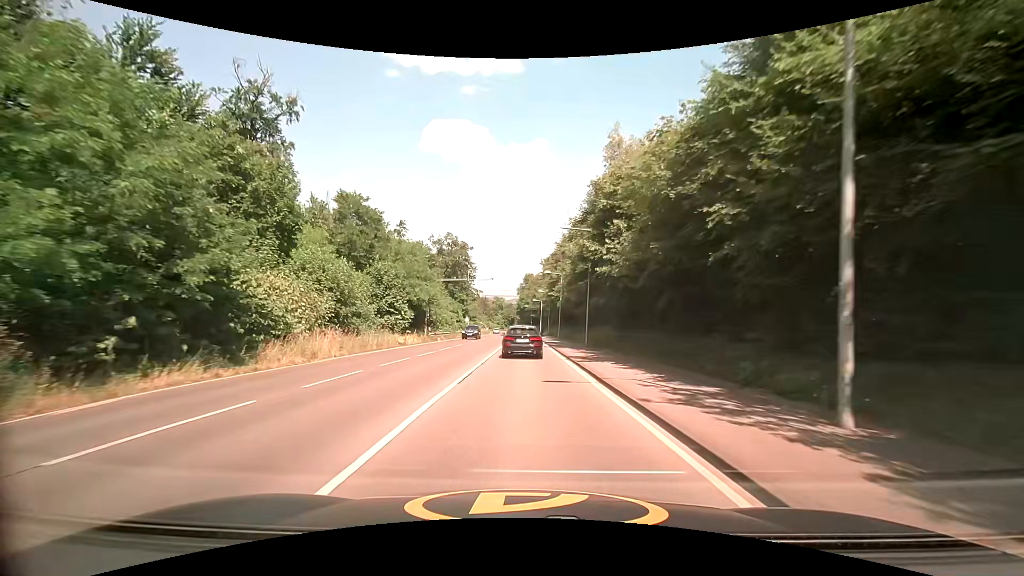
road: secondary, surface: asphalt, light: Day
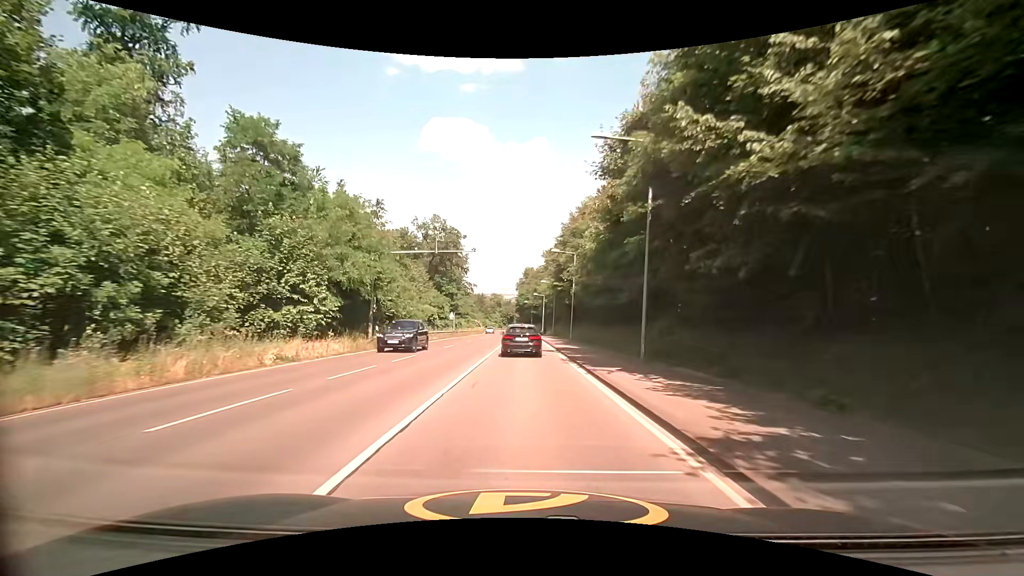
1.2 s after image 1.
(-0.1, +16.7) m; 0°
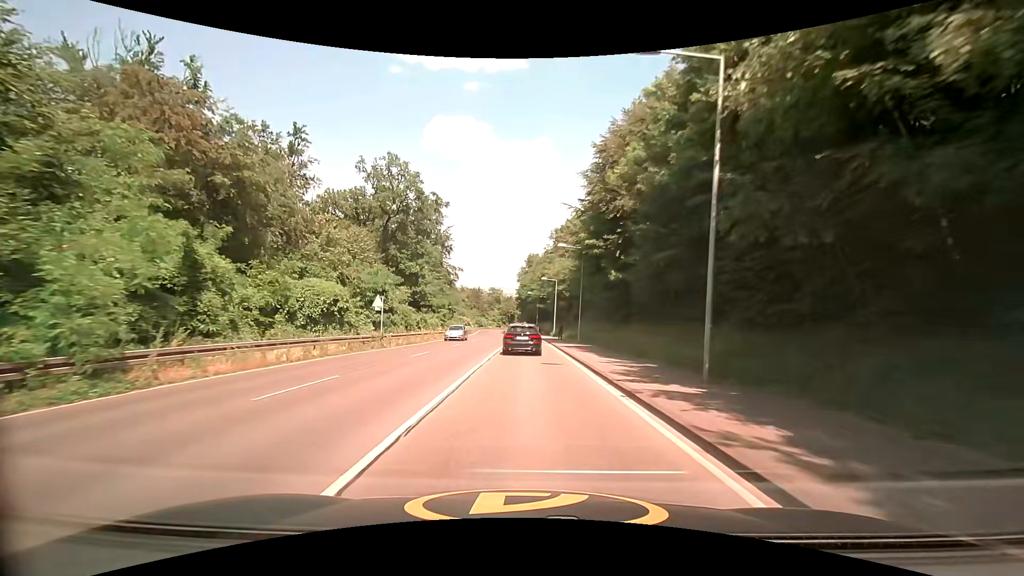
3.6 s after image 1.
(-0.1, +33.8) m; -1°
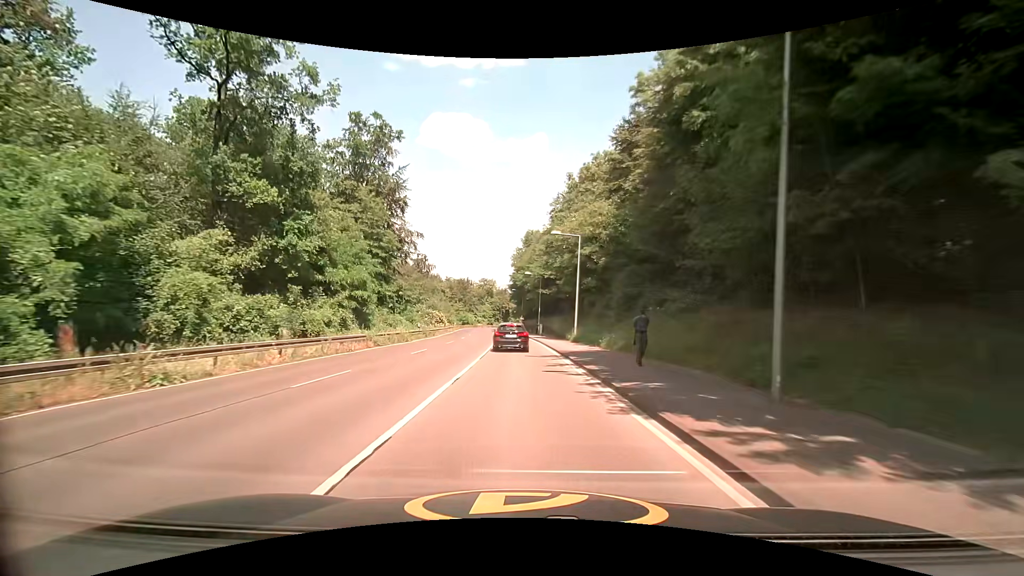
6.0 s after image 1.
(+0.6, +34.3) m; +1°
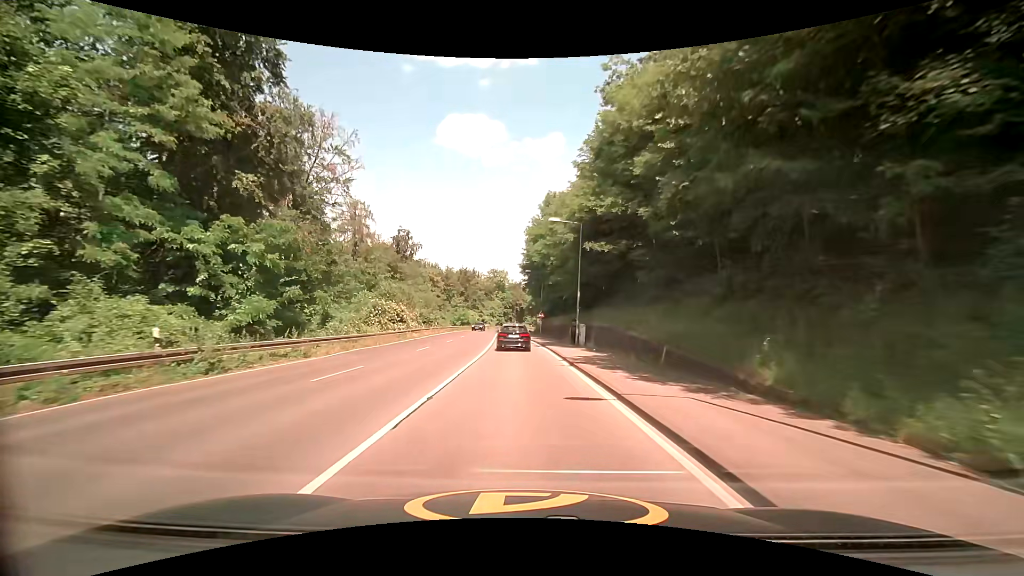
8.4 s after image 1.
(-0.5, +34.8) m; -3°
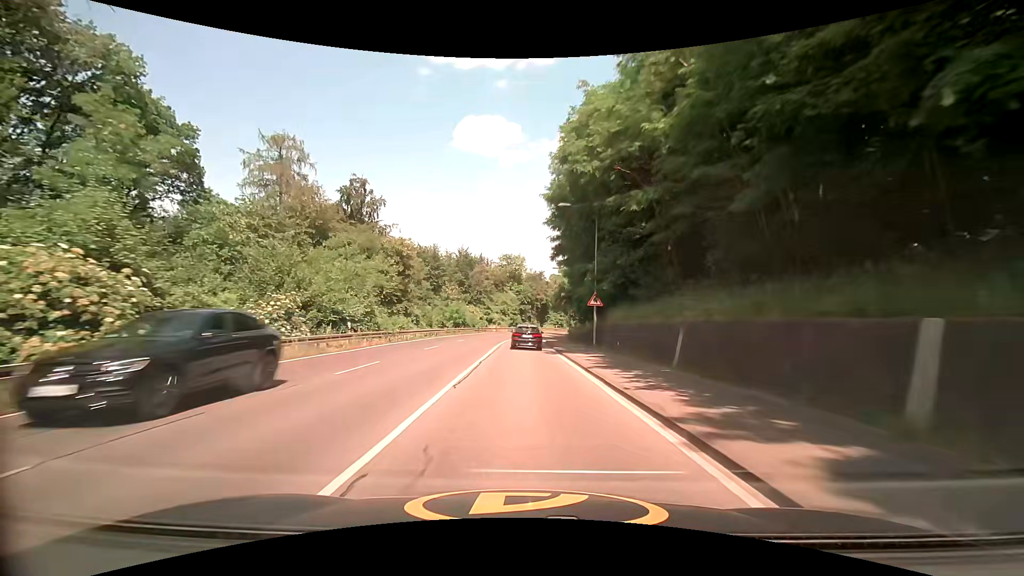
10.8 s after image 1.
(-0.4, +35.3) m; -2°
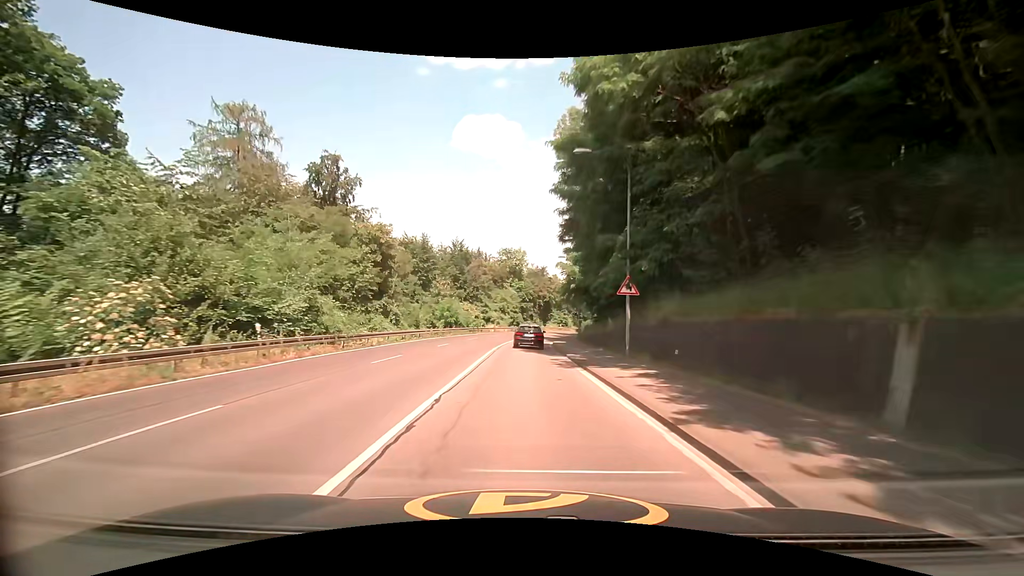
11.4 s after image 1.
(0.0, +8.8) m; 0°
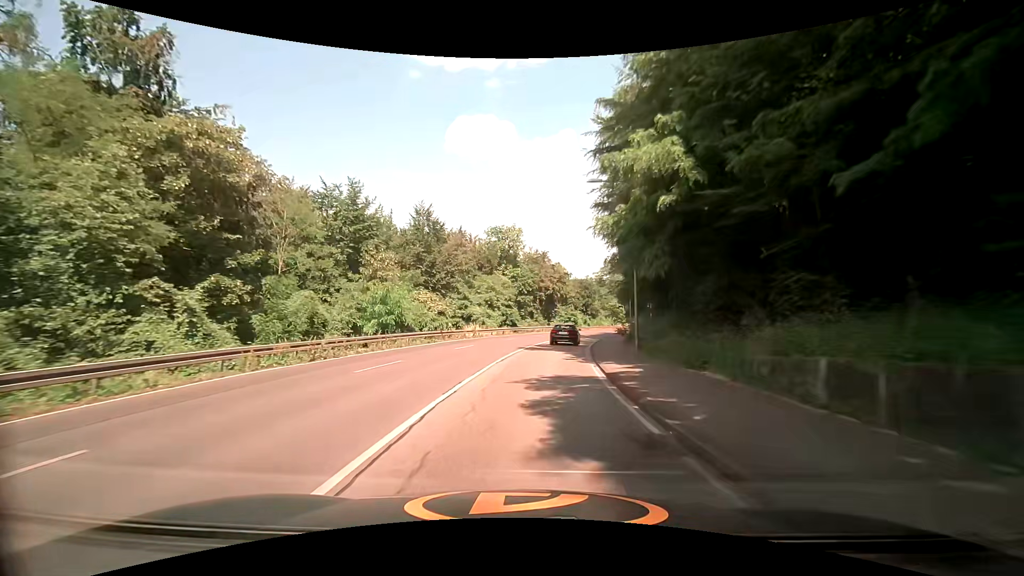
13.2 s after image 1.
(-0.2, +26.3) m; -1°
(0, +10) (+1, +20) (+2, +30) (+3, +40) (+5, +50) (+8, +59) (+11, +69) (+14, +78) (+18, +88) (+21, +97) m
